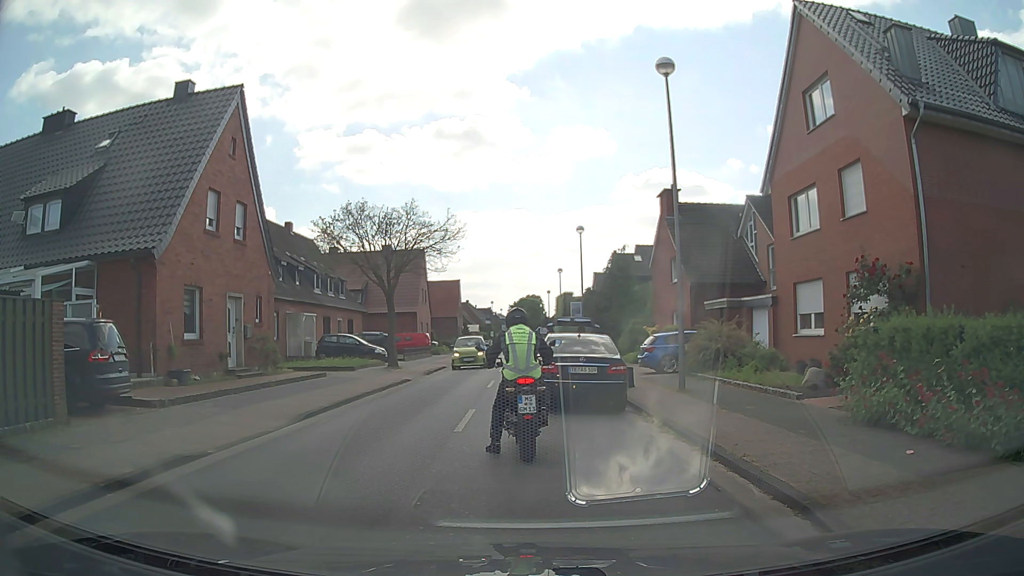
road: tertiary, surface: asphalt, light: Day
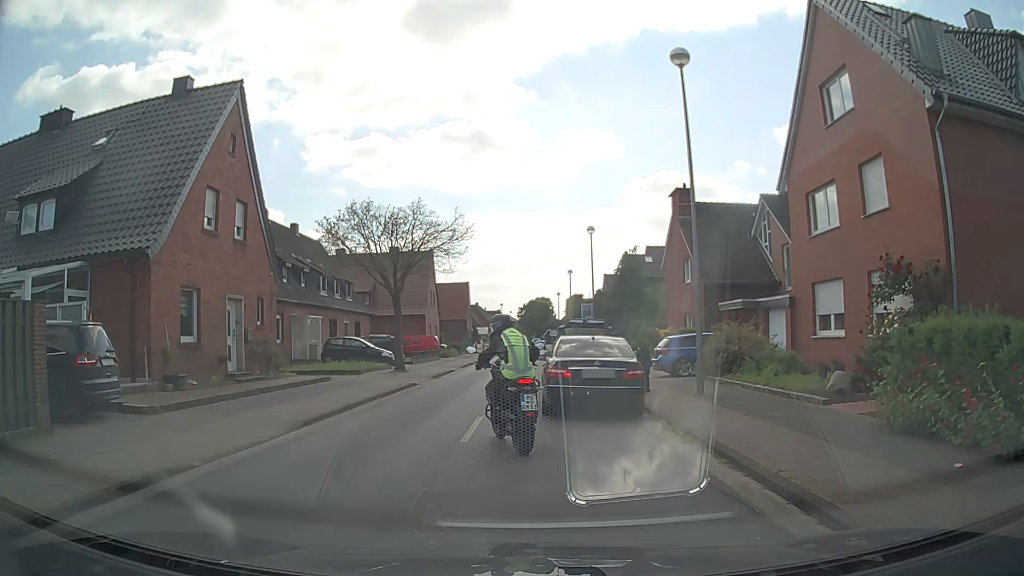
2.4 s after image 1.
(0.0, +0.7) m; 0°
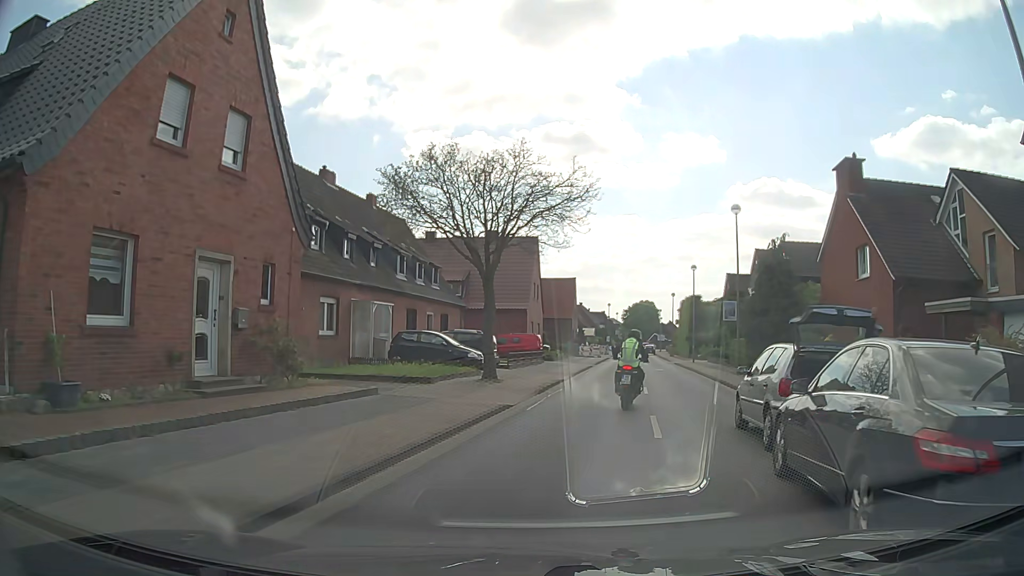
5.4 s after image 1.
(-1.2, +8.6) m; -11°
(+1, +10) (+3, +20) (+6, +29) (+8, +39) (+9, +49) (+11, +59) (+13, +69) (+14, +79) (+16, +88) (+16, +98) m
